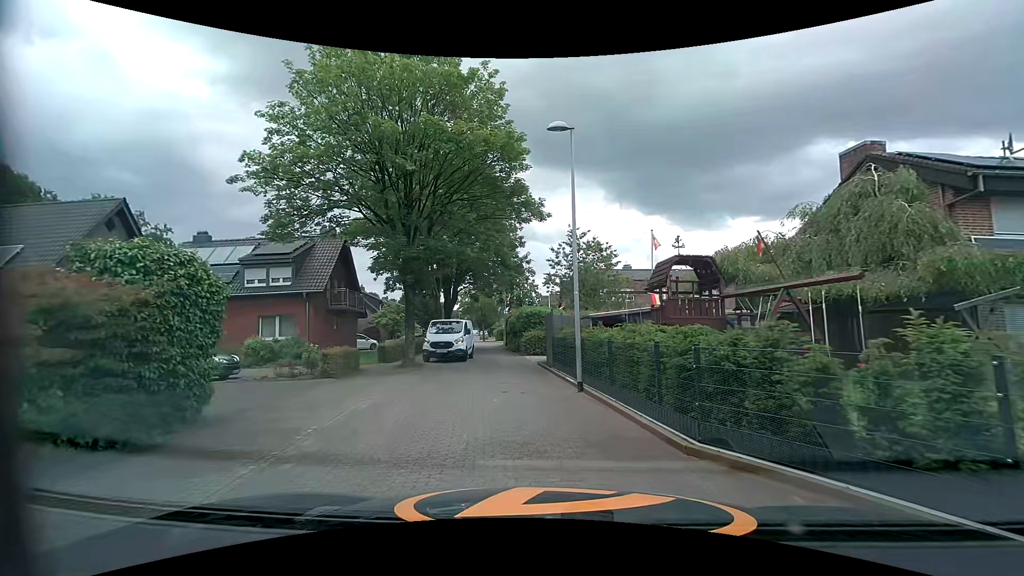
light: Day
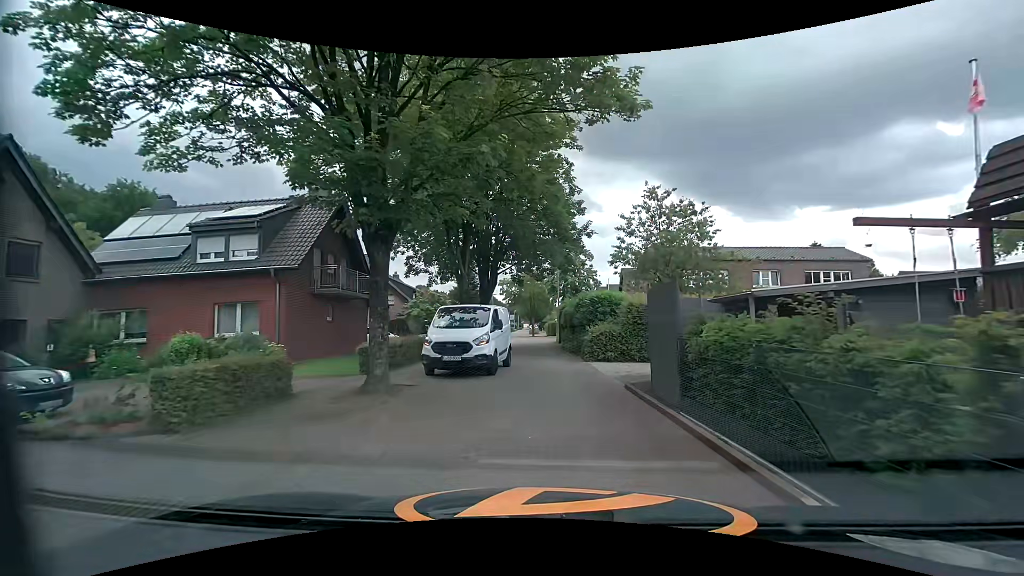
(-0.4, +9.5) m; -4°
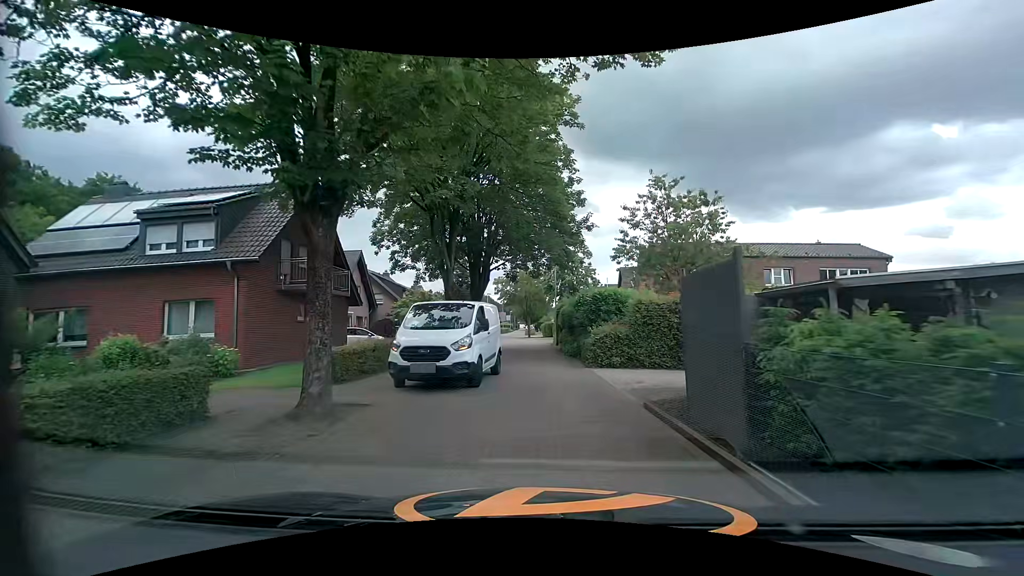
(0.0, +2.5) m; +1°
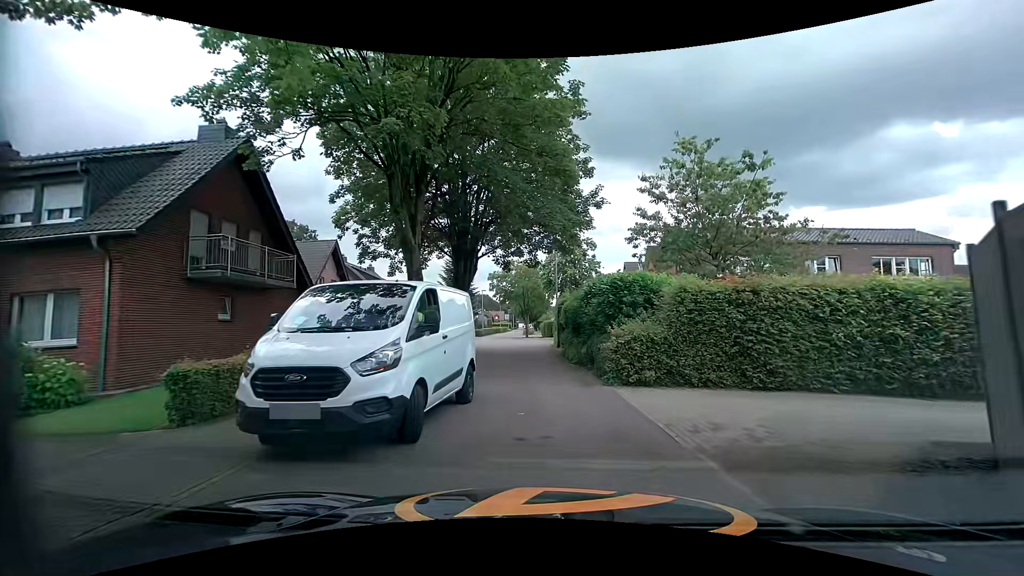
(0.0, +5.3) m; 0°
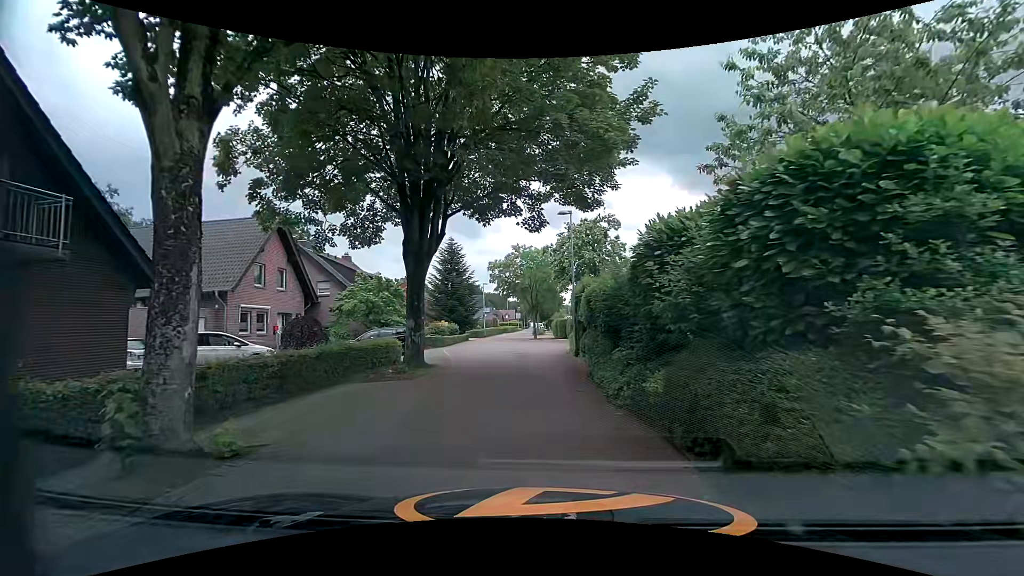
(+0.1, +9.7) m; -1°
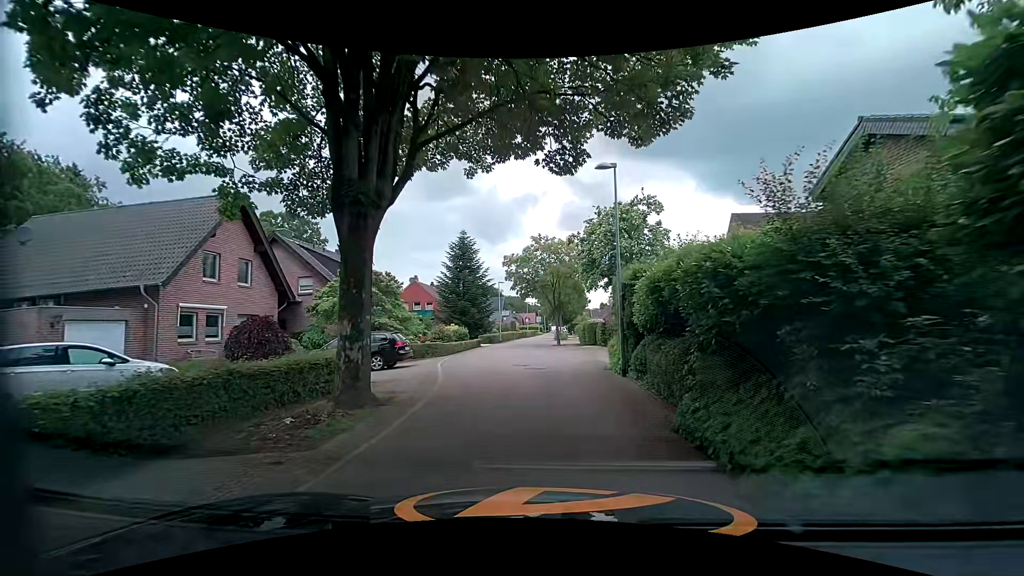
(-0.3, +6.7) m; -1°
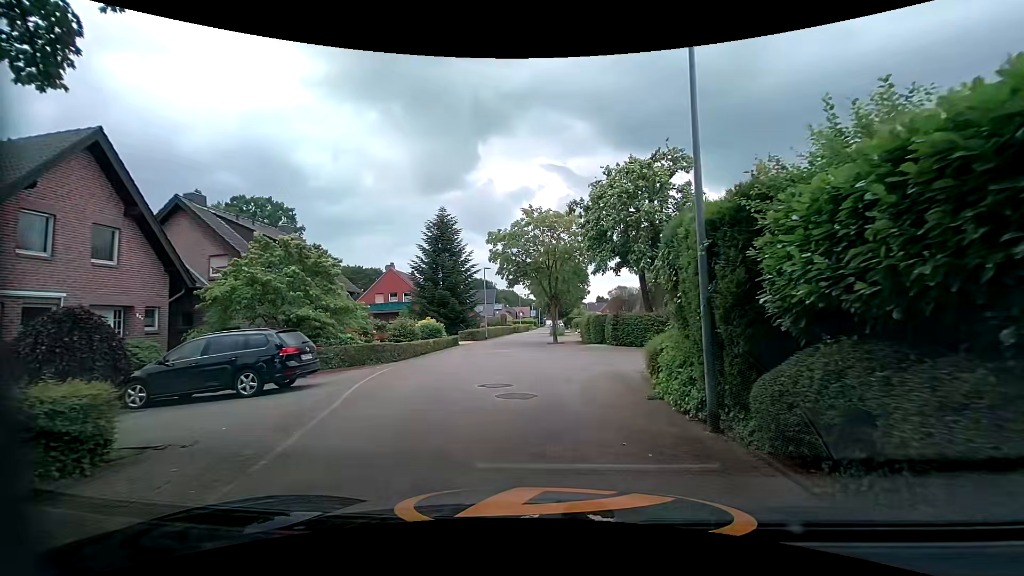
(-0.2, +7.9) m; -1°
